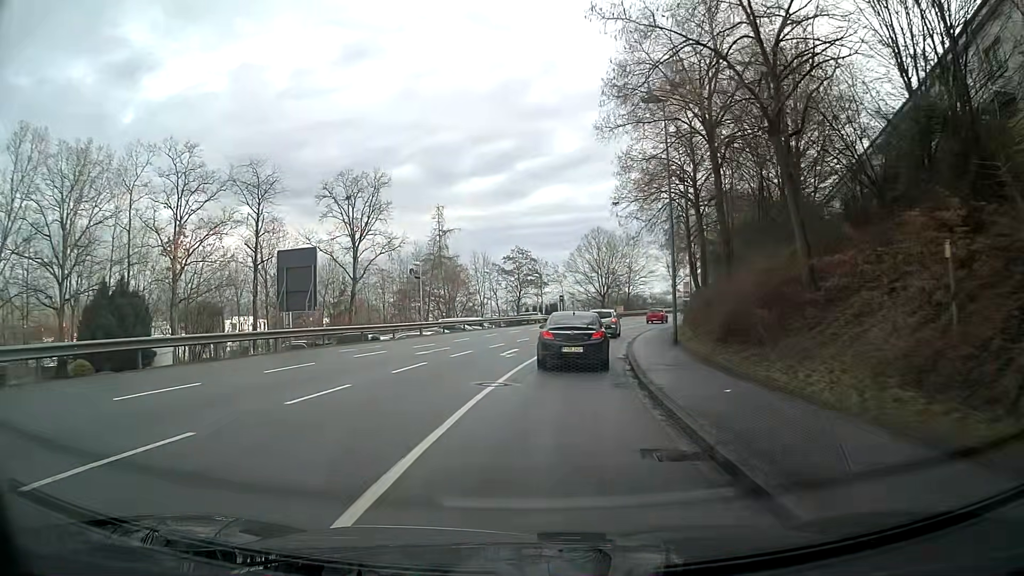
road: tertiary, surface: asphalt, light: Day
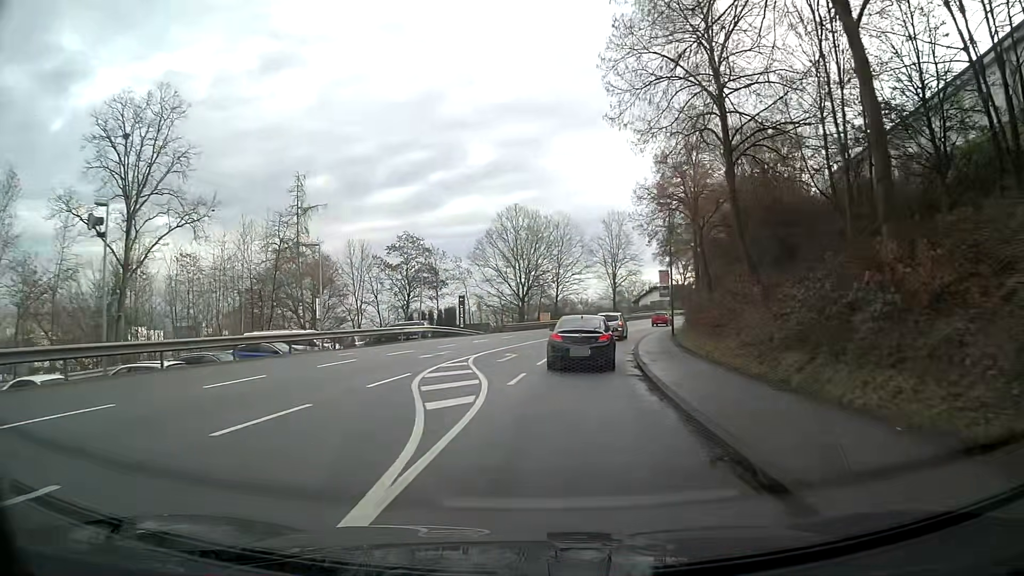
(+1.7, +26.1) m; +8°
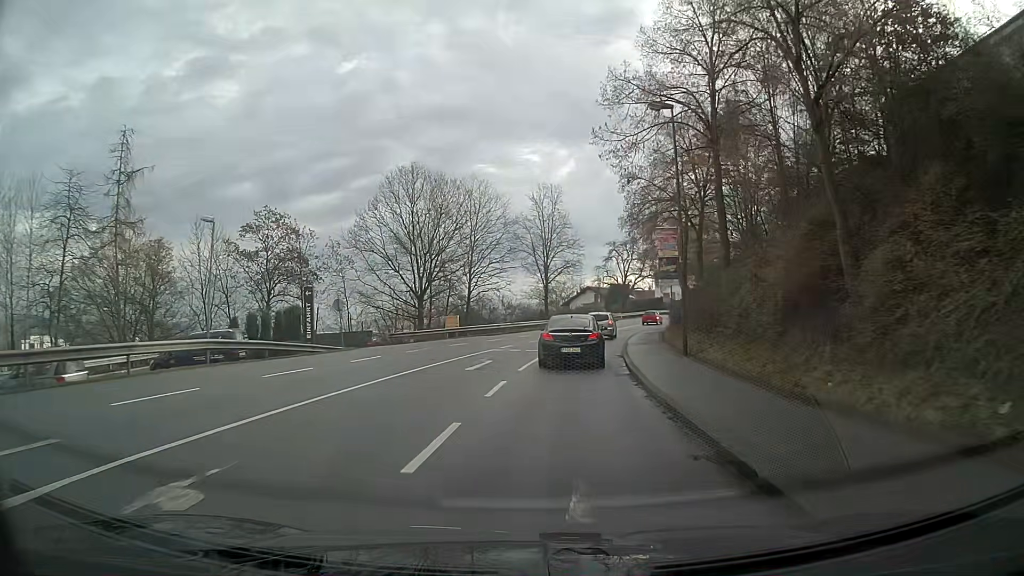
(+1.1, +20.1) m; +6°
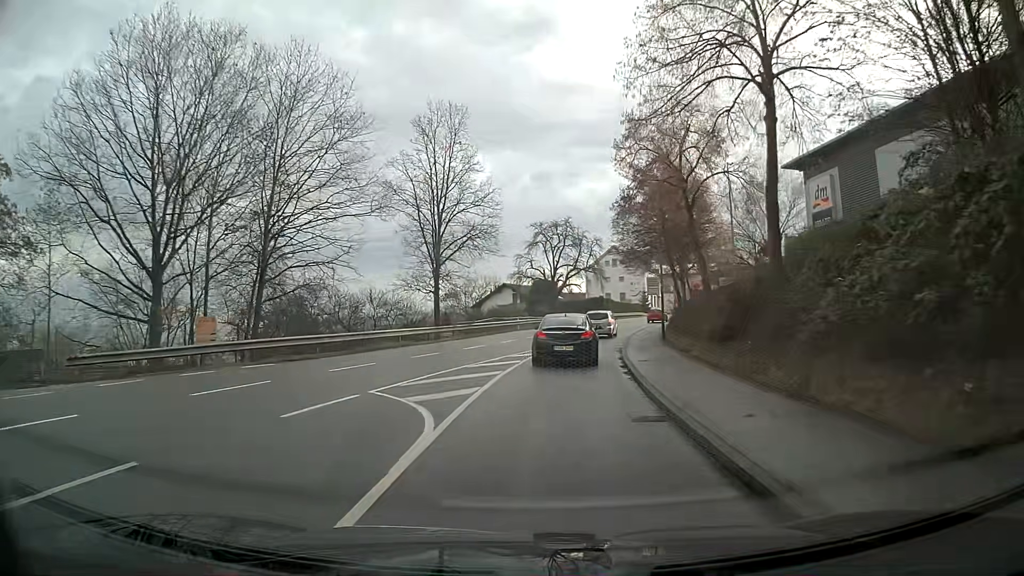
(+1.6, +27.2) m; +7°
(0, +10) (+1, +20) (+2, +30) (+4, +40) (+6, +50) (+9, +59) (+12, +69) (+16, +78) (+20, +87) (+24, +96) m
